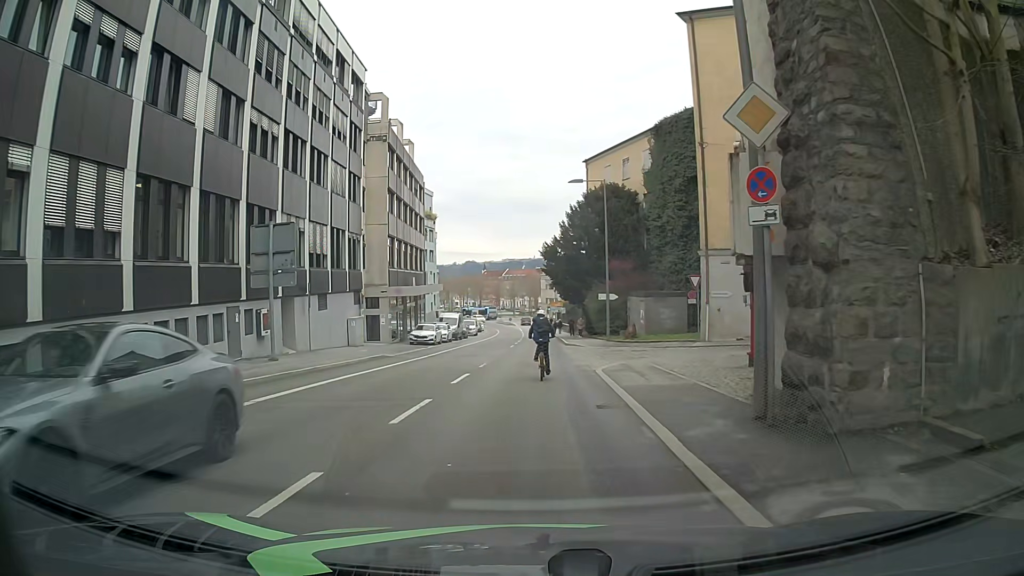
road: tertiary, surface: asphalt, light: Day
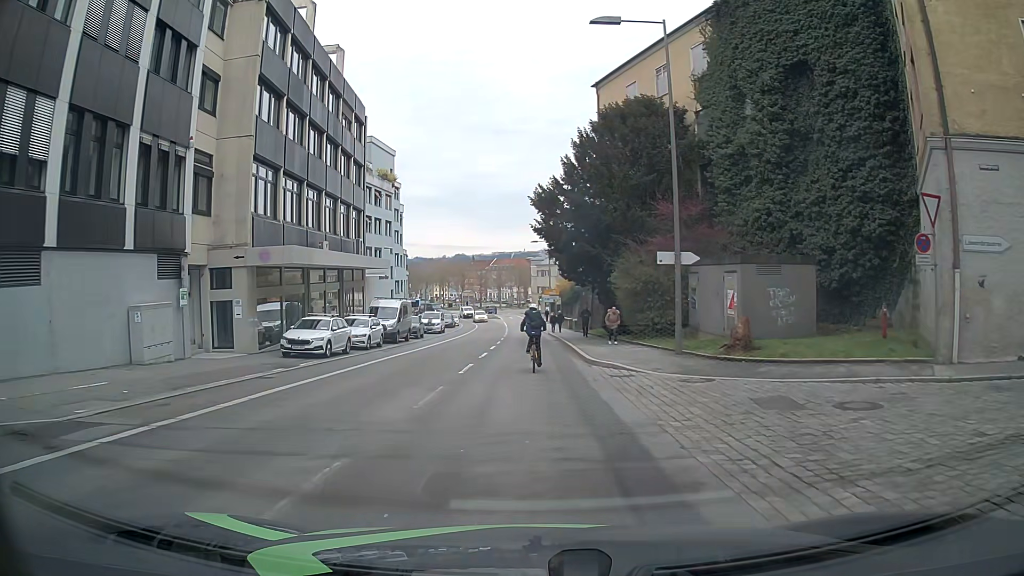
(-0.1, +23.1) m; -1°
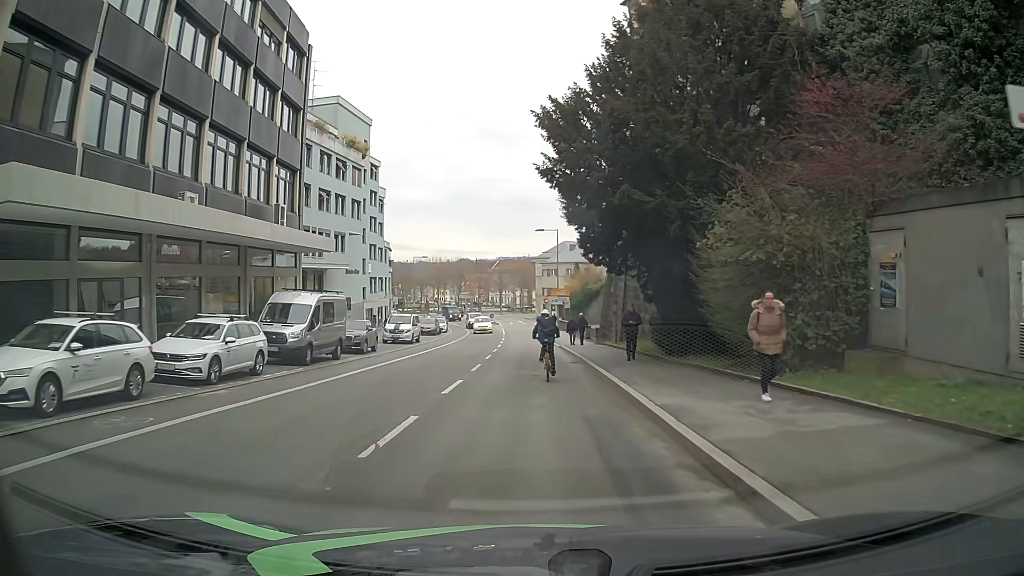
(+0.1, +15.6) m; +1°
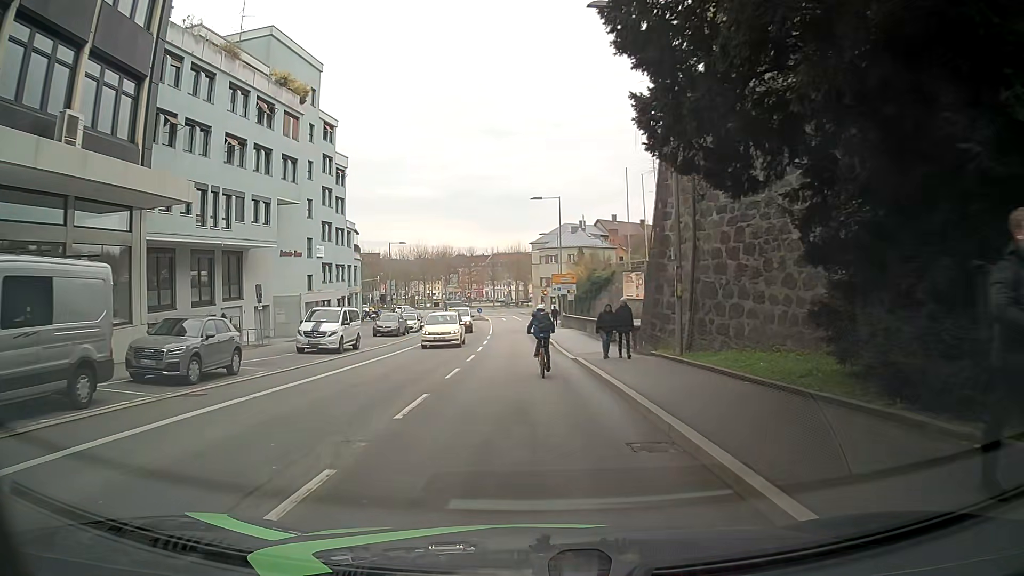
(-0.4, +15.7) m; 0°
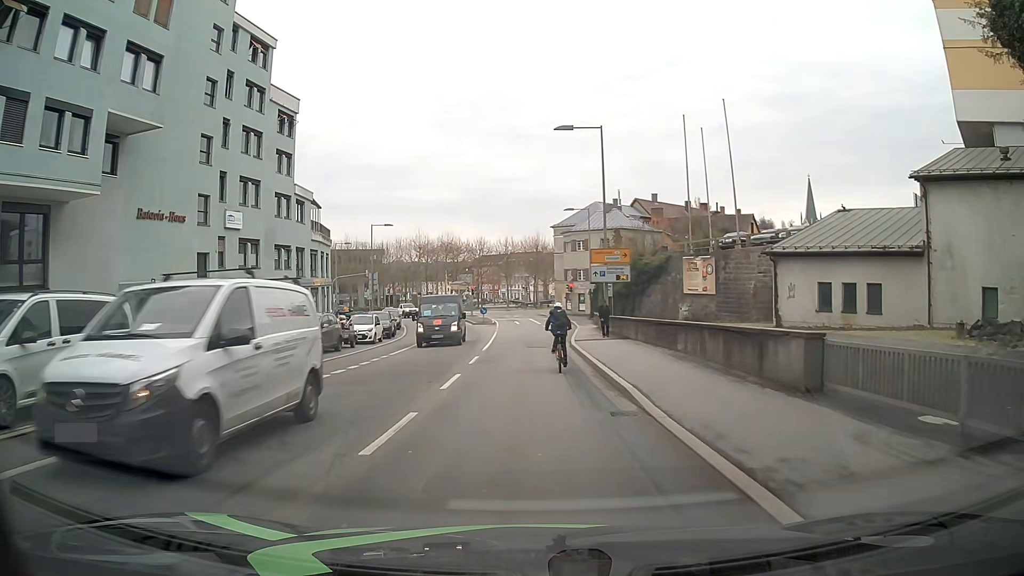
(-0.6, +20.4) m; -3°
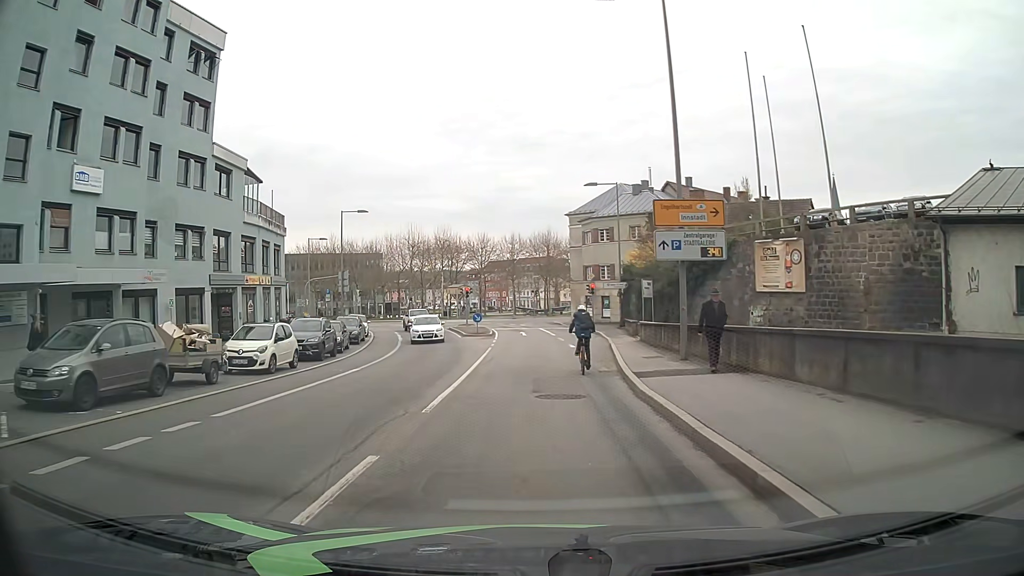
(+0.2, +14.9) m; 0°
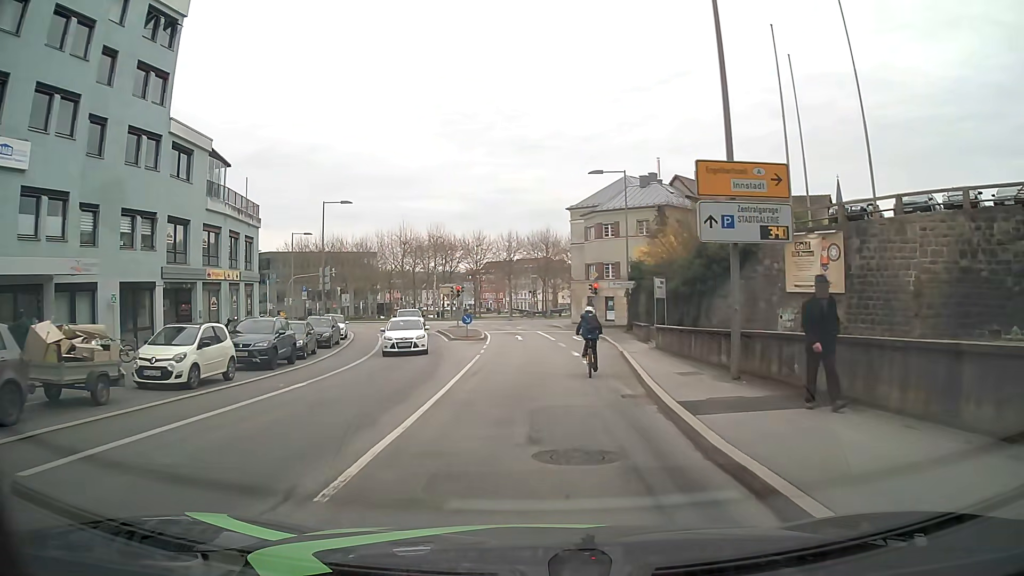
(0.0, +4.8) m; 0°
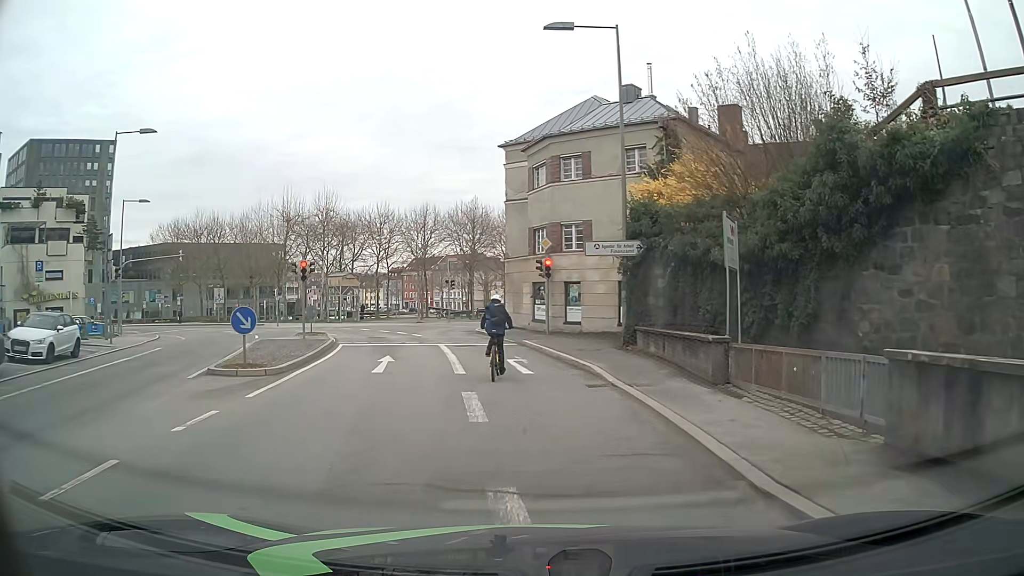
(+1.0, +21.9) m; +5°
(0, +10) (-1, +20) (-3, +30) (-5, +39) (-1, +48) (+5, +56) (+12, +64) (+18, +72) (+24, +80) (+30, +88) m
